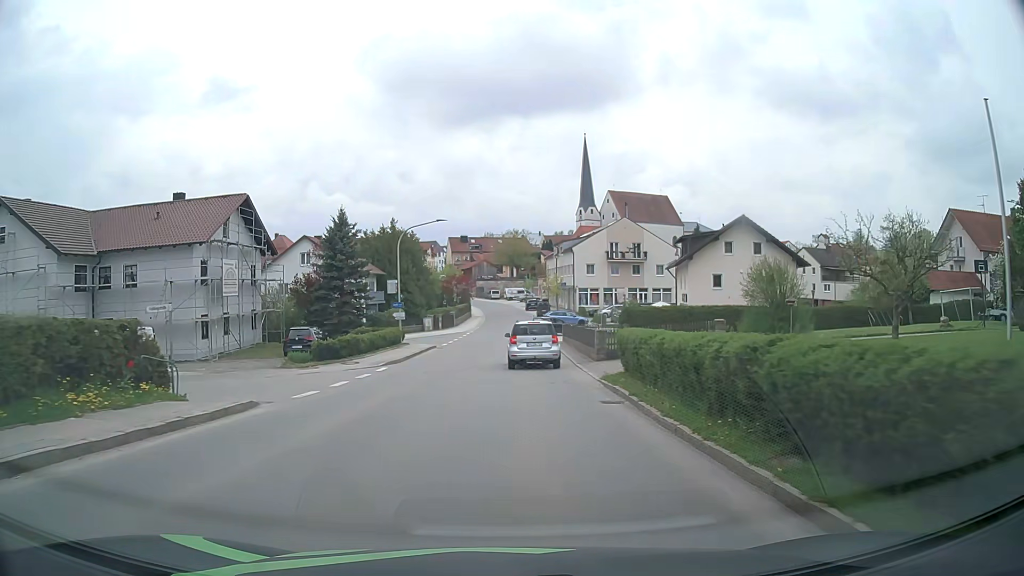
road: tertiary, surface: asphalt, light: Day
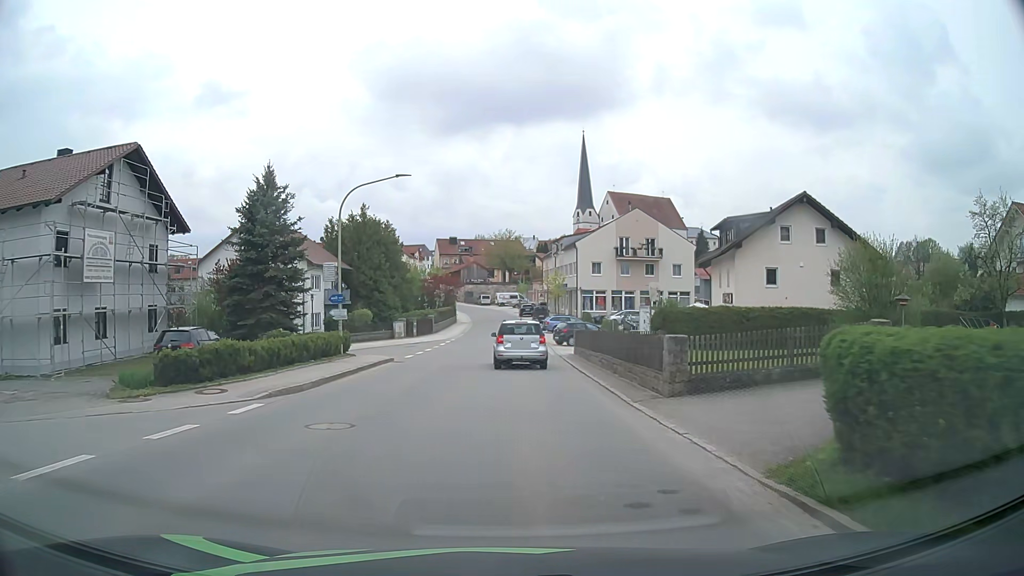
(+0.1, +12.7) m; +1°
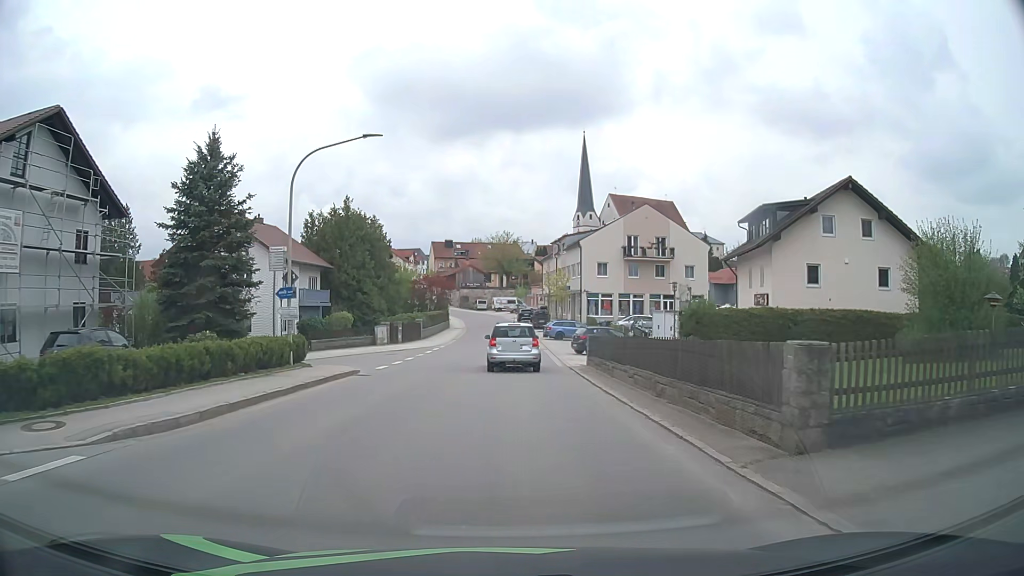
(0.0, +6.2) m; +1°
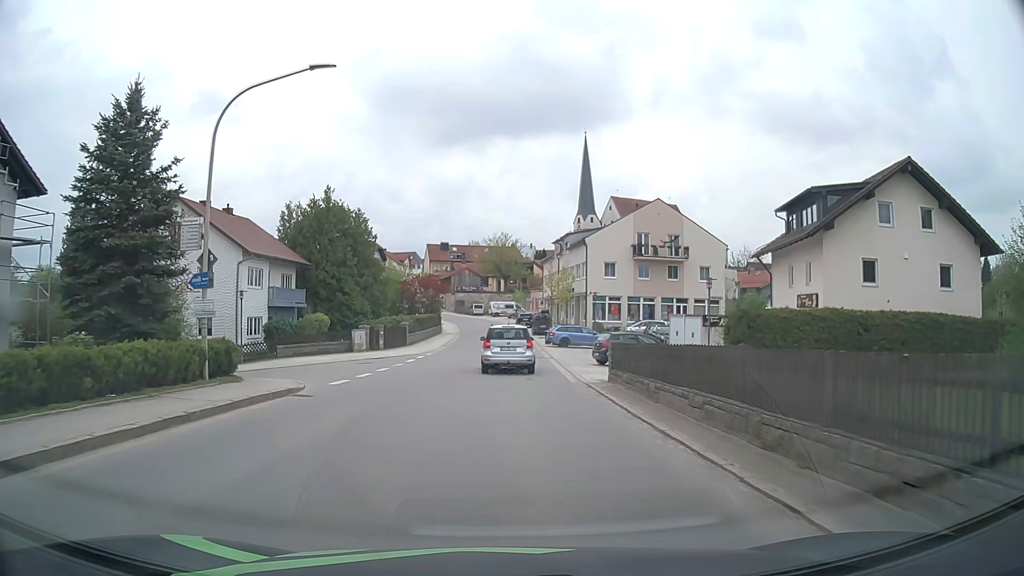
(0.0, +6.2) m; 0°
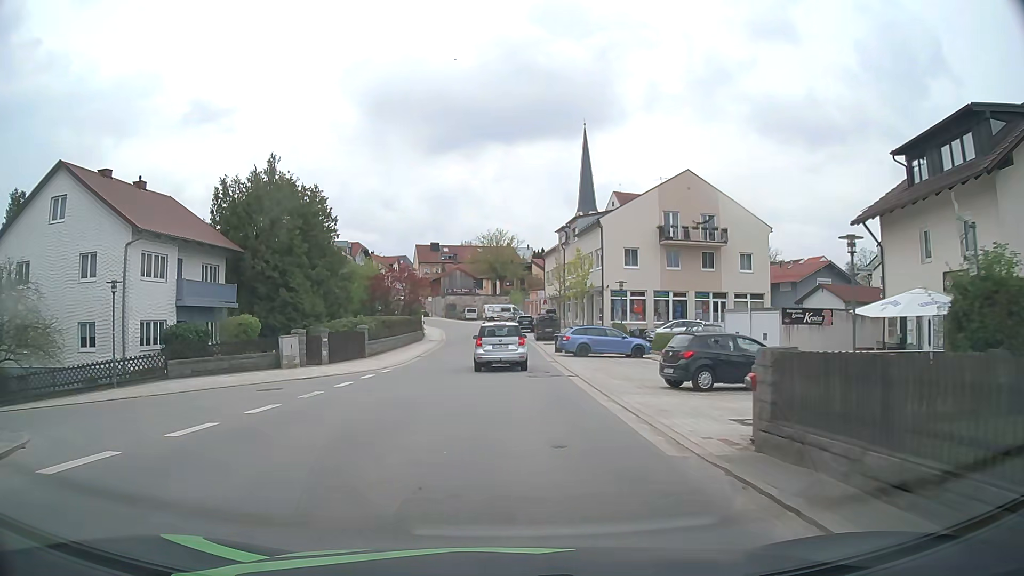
(0.0, +12.4) m; 0°
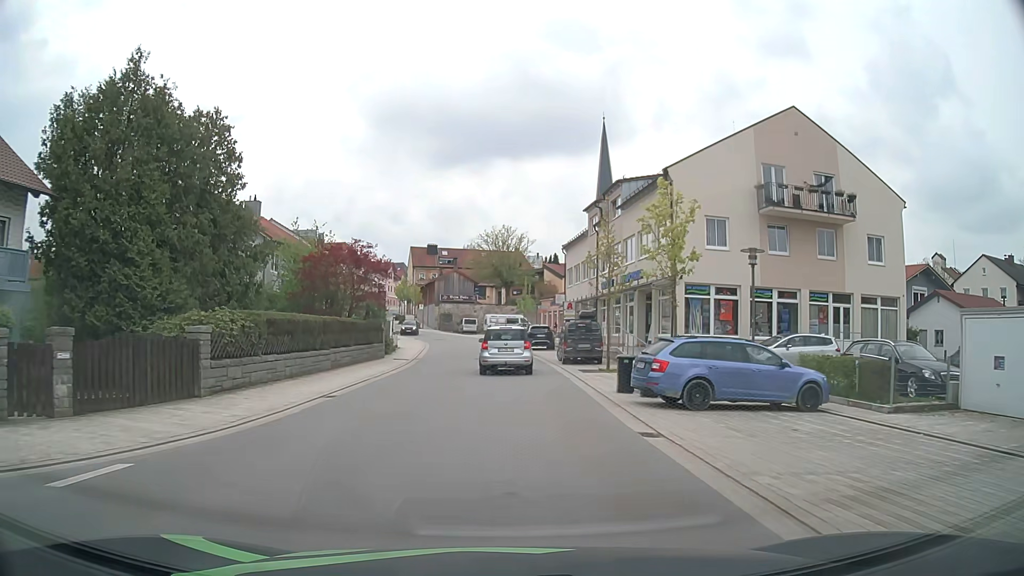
(-0.1, +18.7) m; -1°
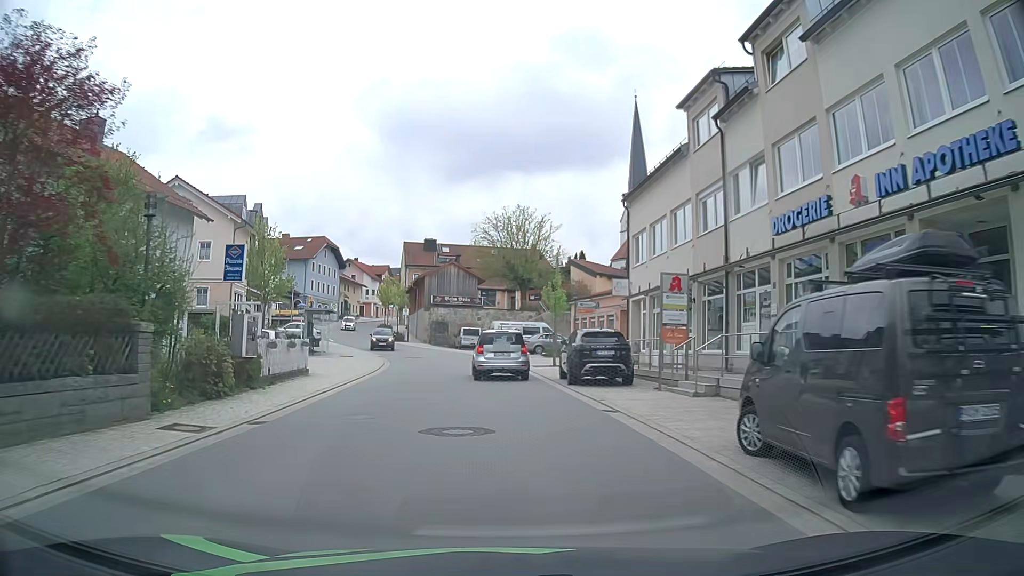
(-0.1, +24.2) m; -1°
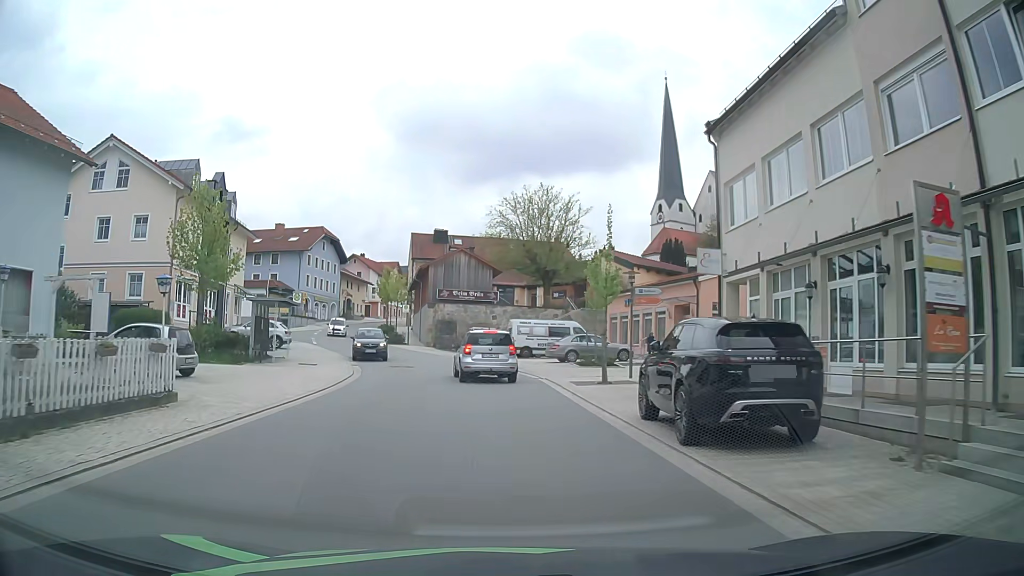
(-0.2, +11.3) m; -2°
(0, +10) (0, +20) (-2, +30) (-5, +39) (-9, +49) (-12, +58) (-15, +68) (-17, +77) (-18, +87) (-18, +97) m
